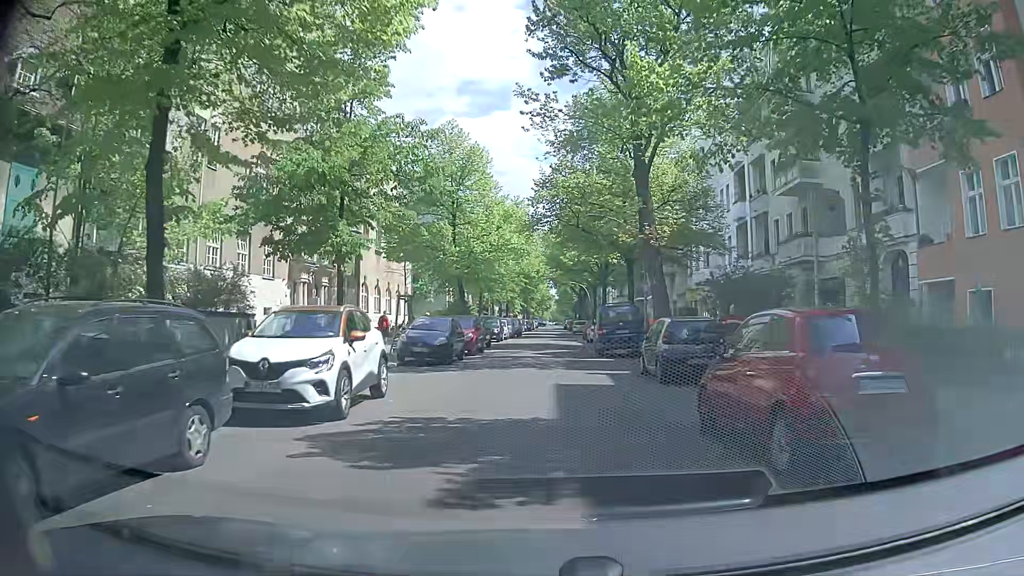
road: residential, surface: asphalt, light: Day
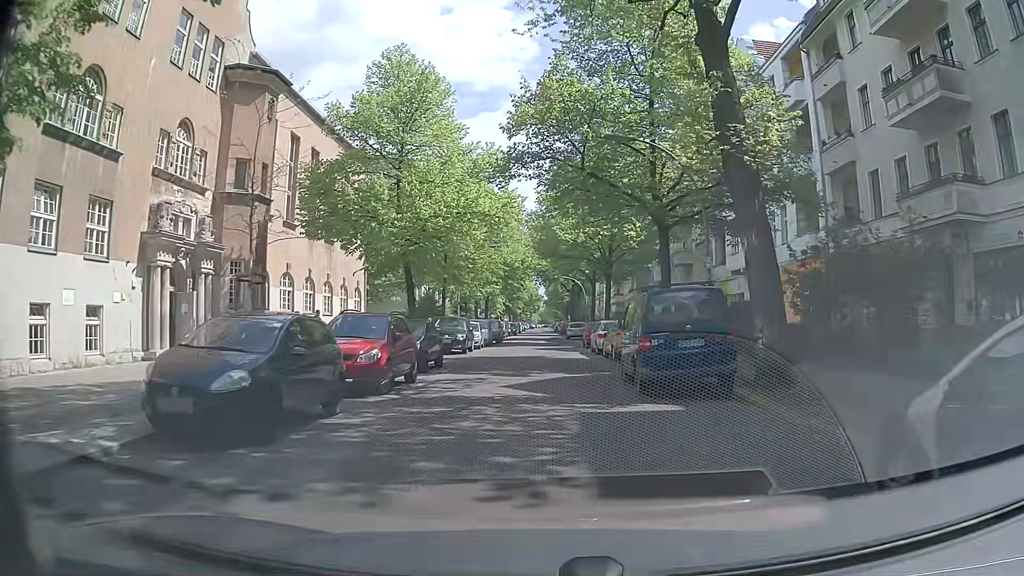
(+0.2, +13.6) m; +1°
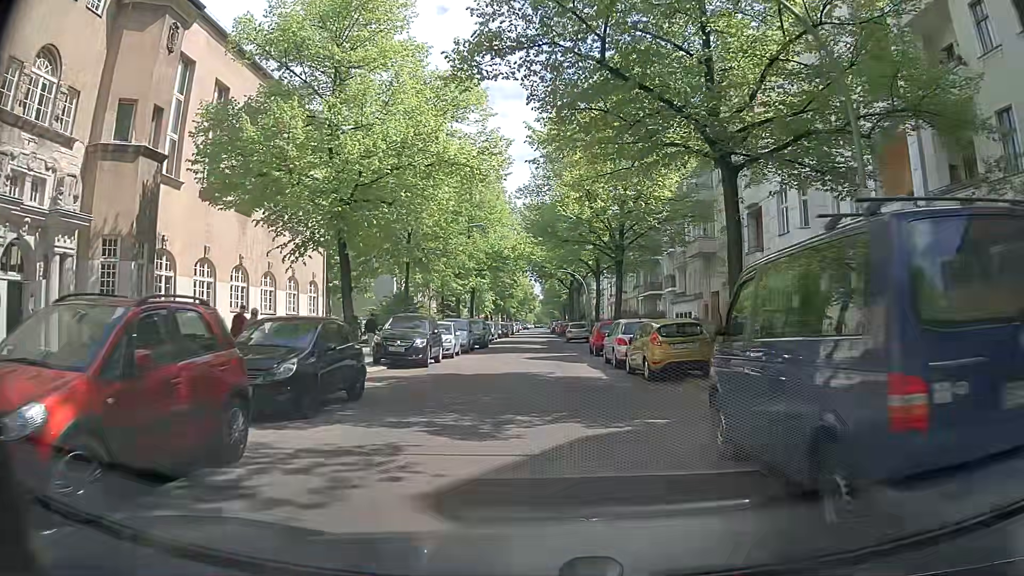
(+0.1, +9.2) m; +1°
